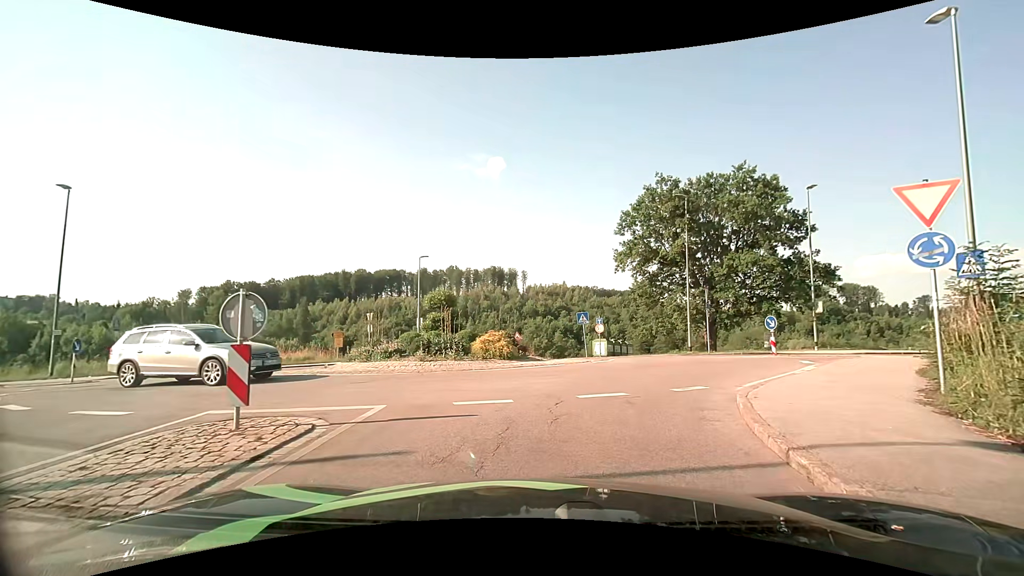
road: residential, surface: asphalt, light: Day
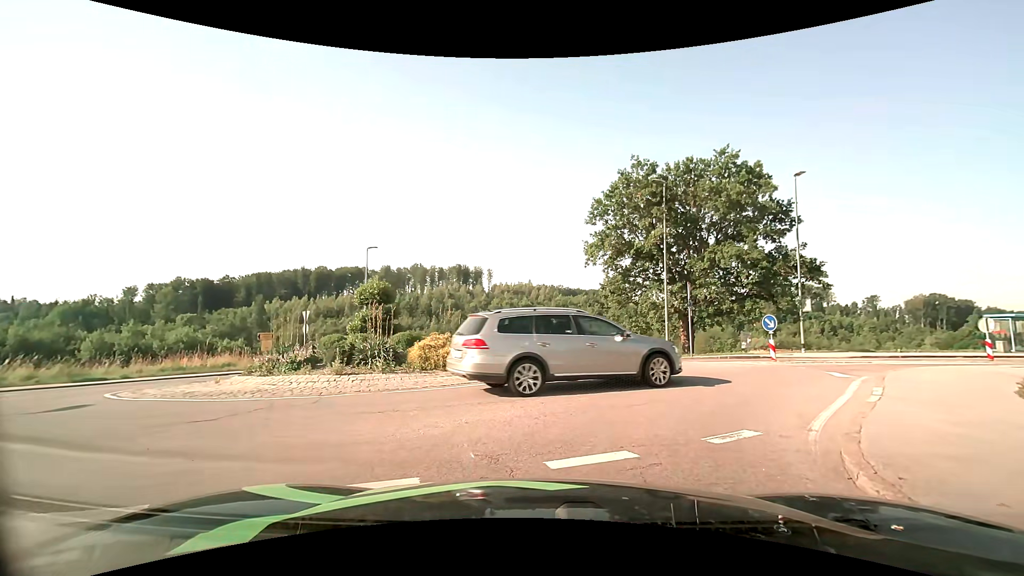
(+0.1, +3.8) m; +3°
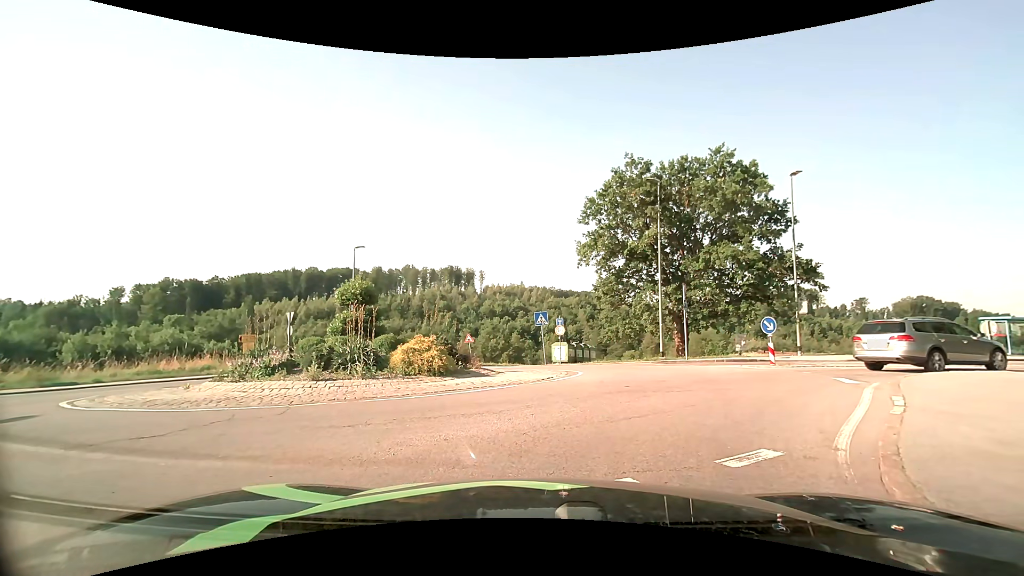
(0.0, +0.8) m; 0°
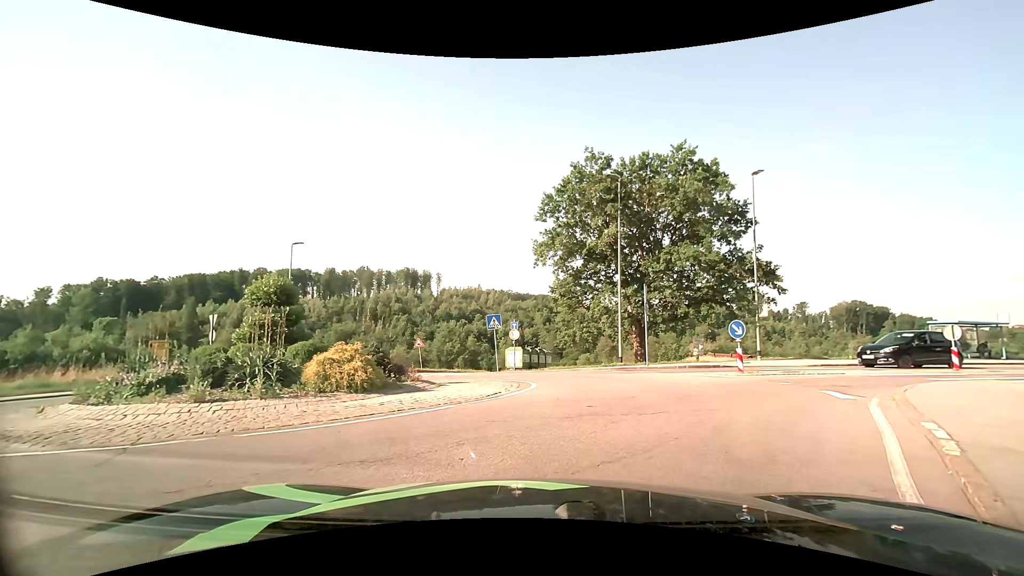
(+0.1, +2.3) m; +6°
(+2, +10) (+1, +19) (-8, +24) (-16, +19) (-25, +13) (-34, +10) (-43, +7) (-53, +4) (-63, +1) (-72, -2) m
